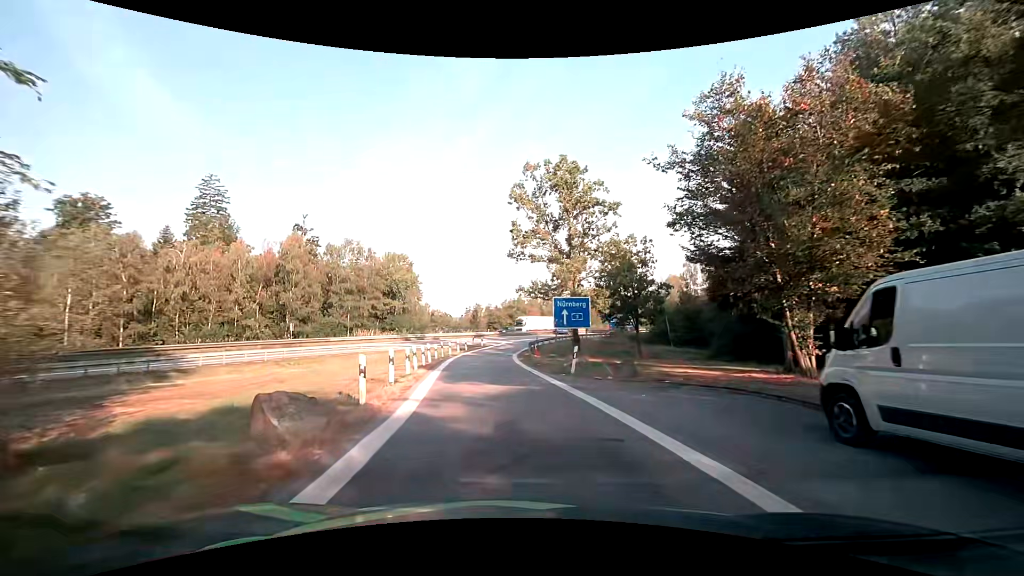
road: service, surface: asphalt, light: Day
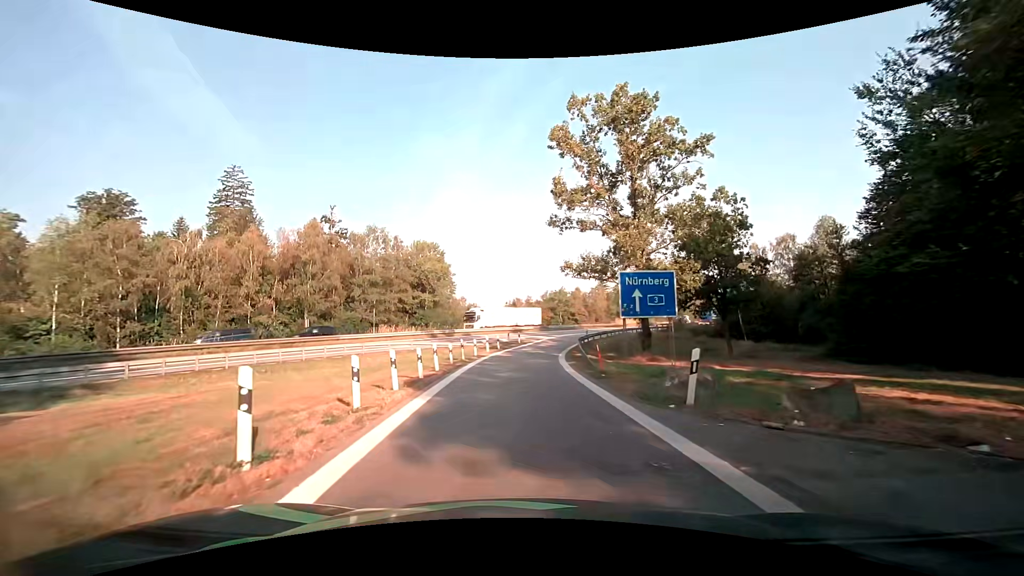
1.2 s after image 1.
(-0.3, +9.1) m; -4°
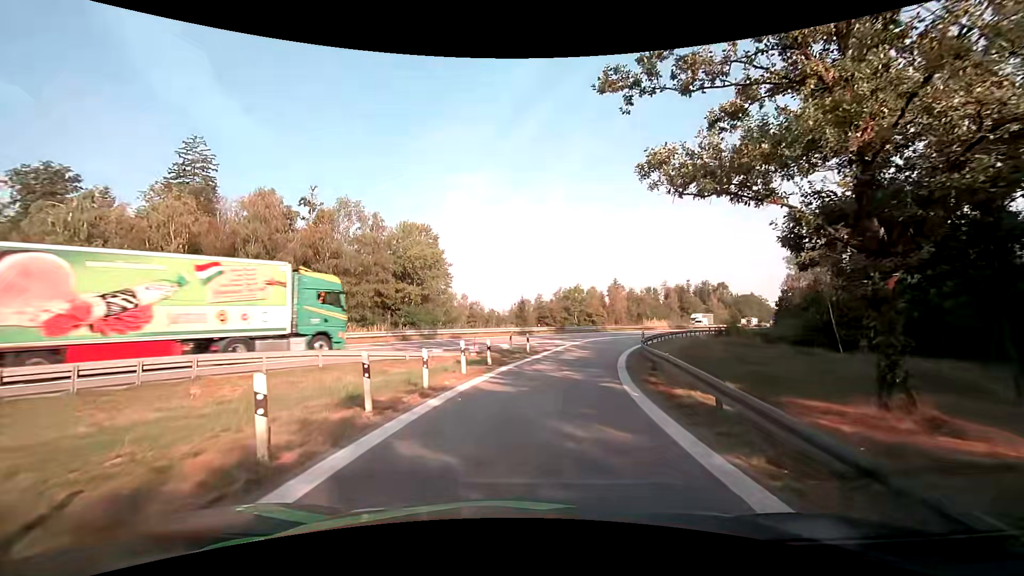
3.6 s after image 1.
(-0.3, +16.1) m; -1°
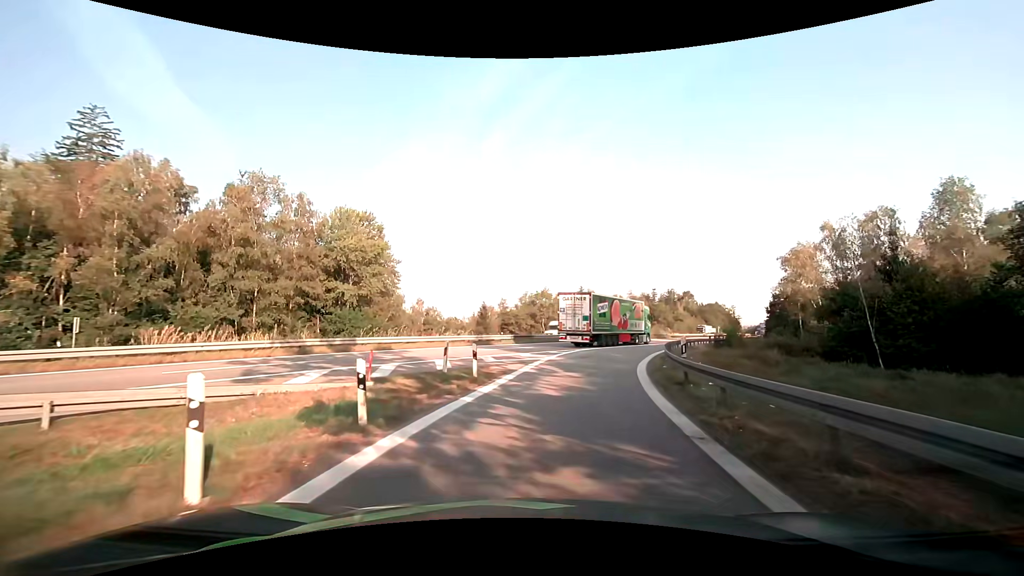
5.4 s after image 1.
(+0.4, +11.2) m; +4°
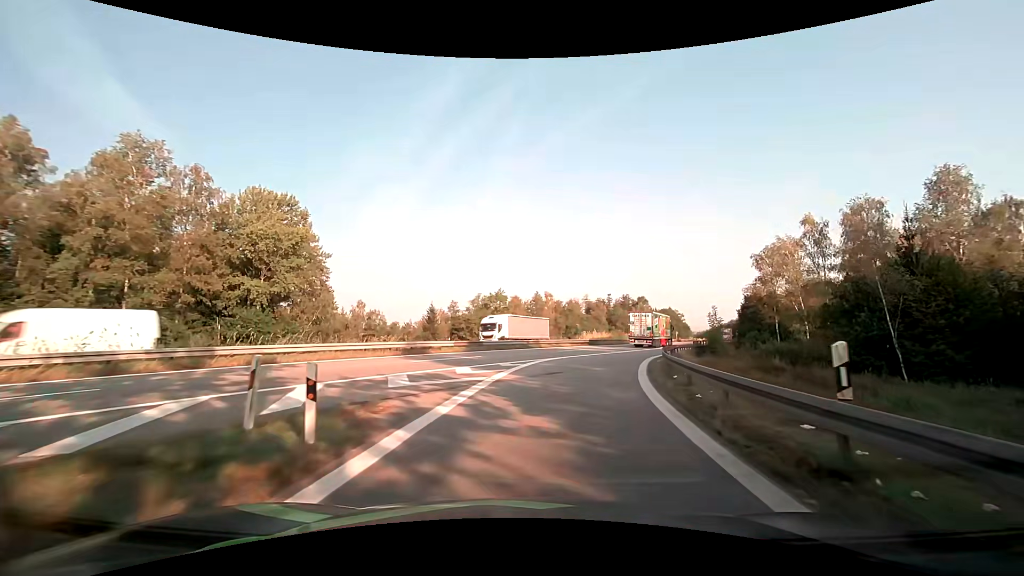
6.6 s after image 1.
(+0.5, +8.5) m; +5°
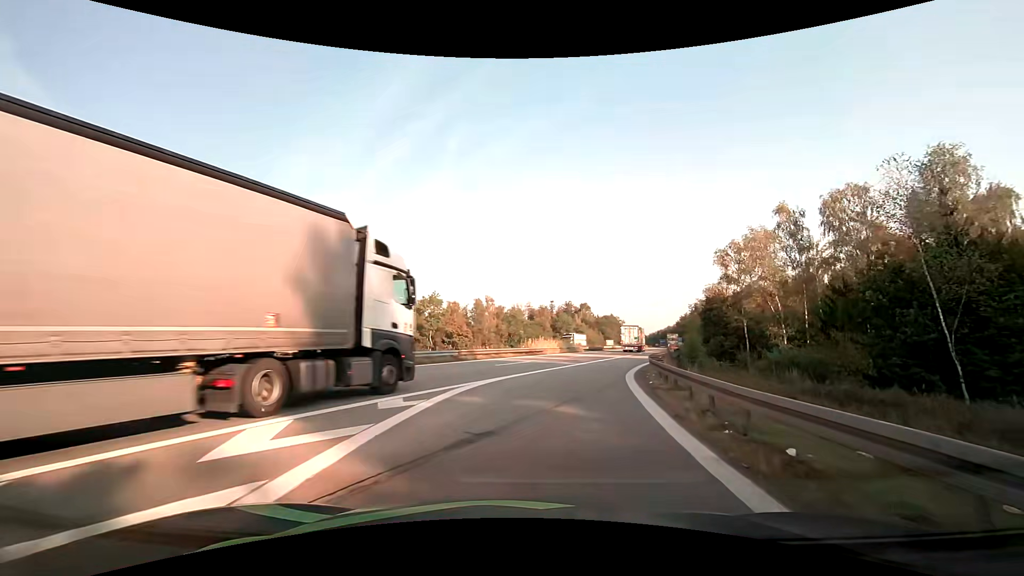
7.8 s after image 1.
(+0.8, +10.0) m; +8°
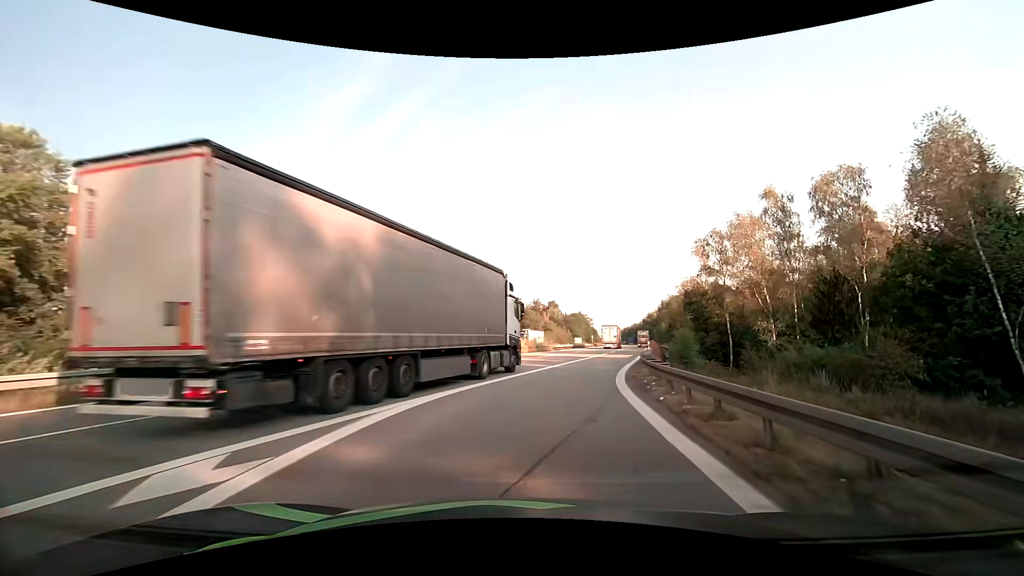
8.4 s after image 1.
(+0.2, +5.4) m; +4°
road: motorway_link
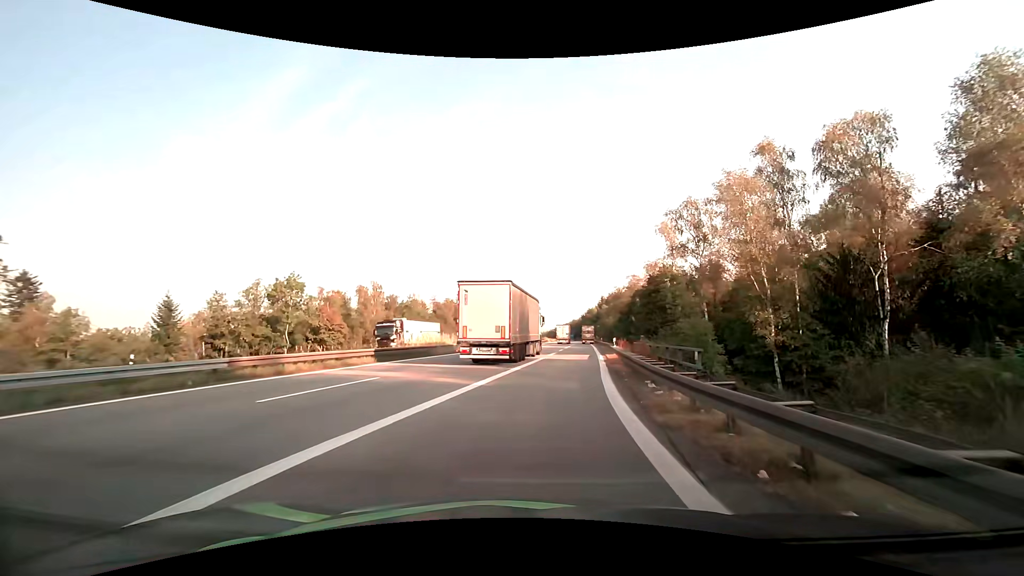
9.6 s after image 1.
(+0.7, +11.6) m; +6°
(+1, +10) (+2, +20) (+3, +30) (+4, +40) (+5, +50) (+6, +60) (+7, +70) (+7, +80) (+8, +90) (+8, +100) m
